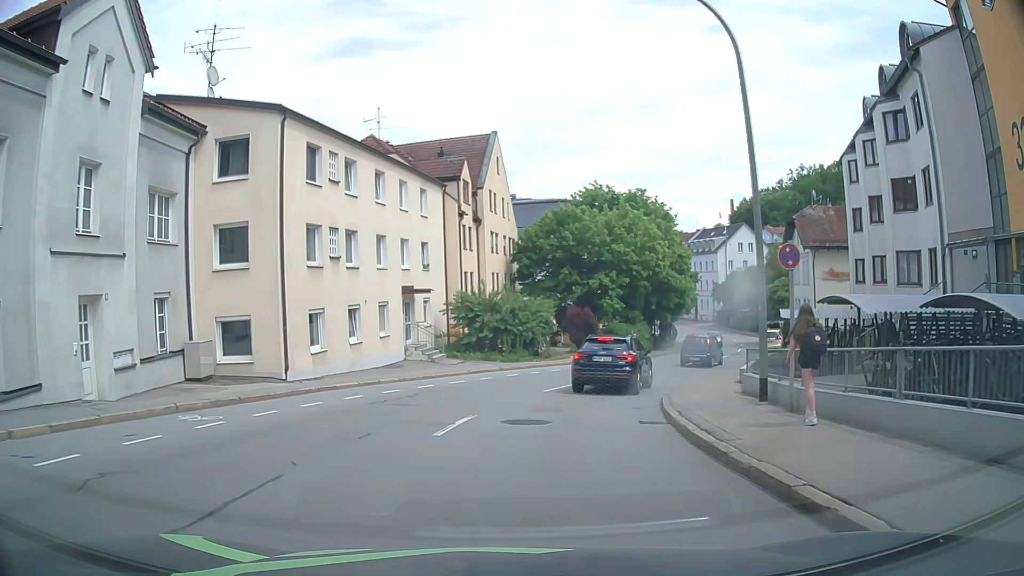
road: tertiary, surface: asphalt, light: Day
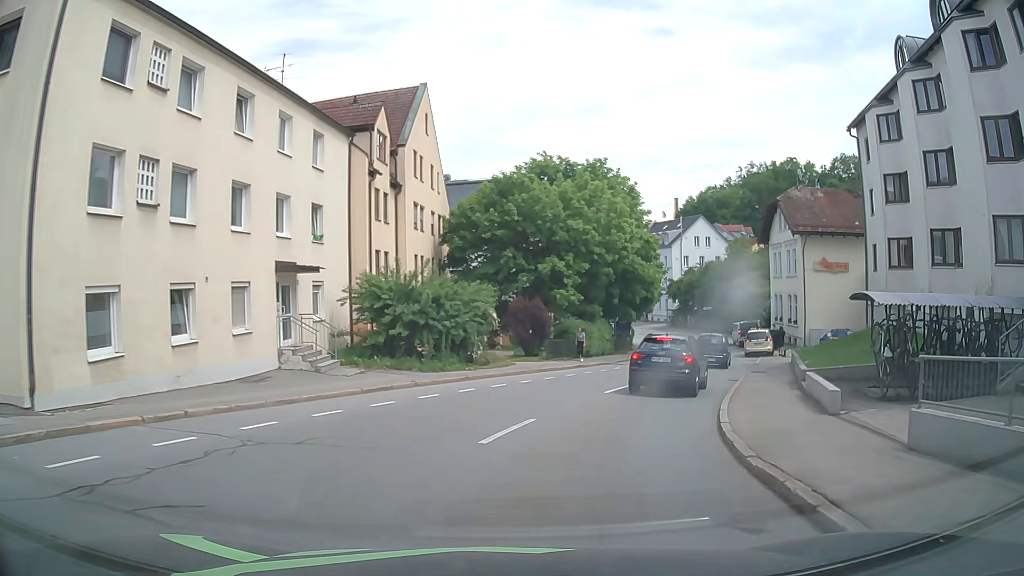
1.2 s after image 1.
(+0.2, +9.6) m; +5°
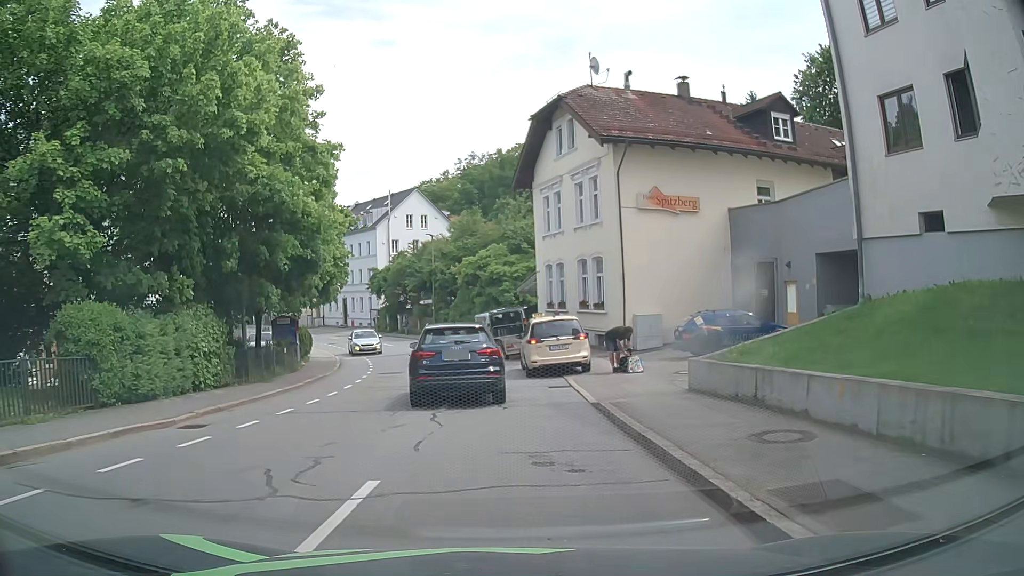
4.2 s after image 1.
(+5.3, +22.2) m; +24°
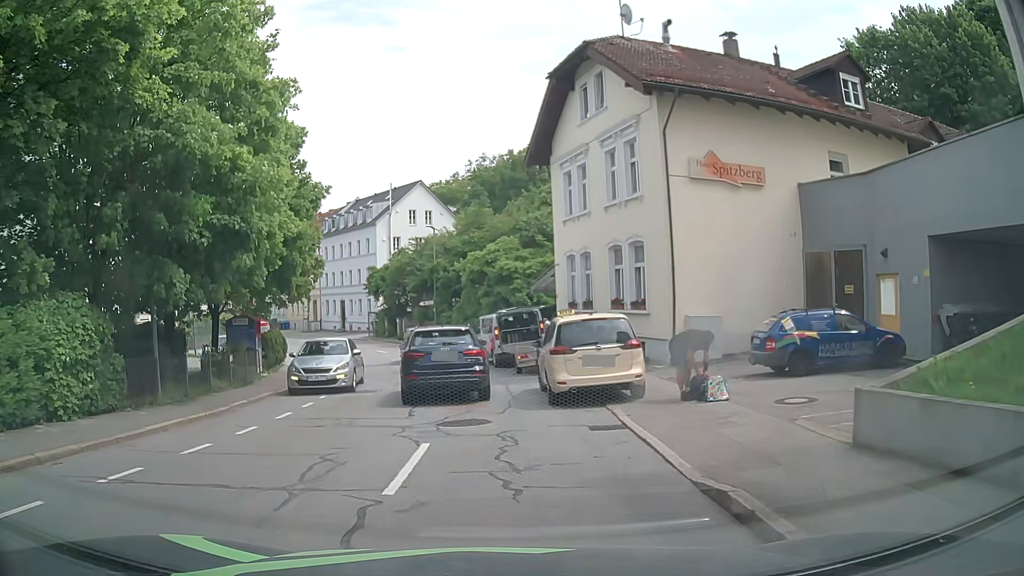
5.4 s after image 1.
(0.0, +6.3) m; -1°
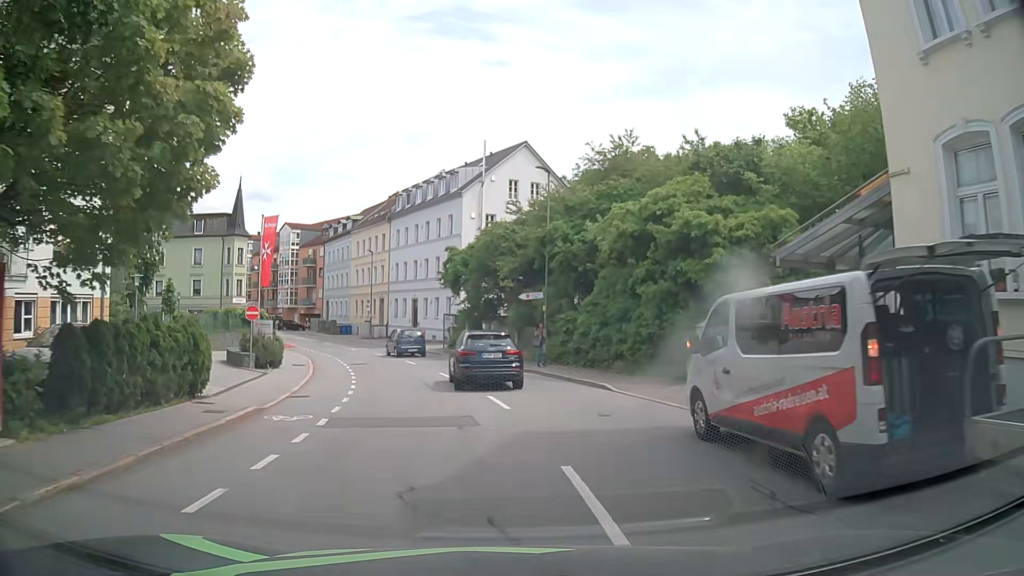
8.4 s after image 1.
(-2.3, +19.6) m; -9°
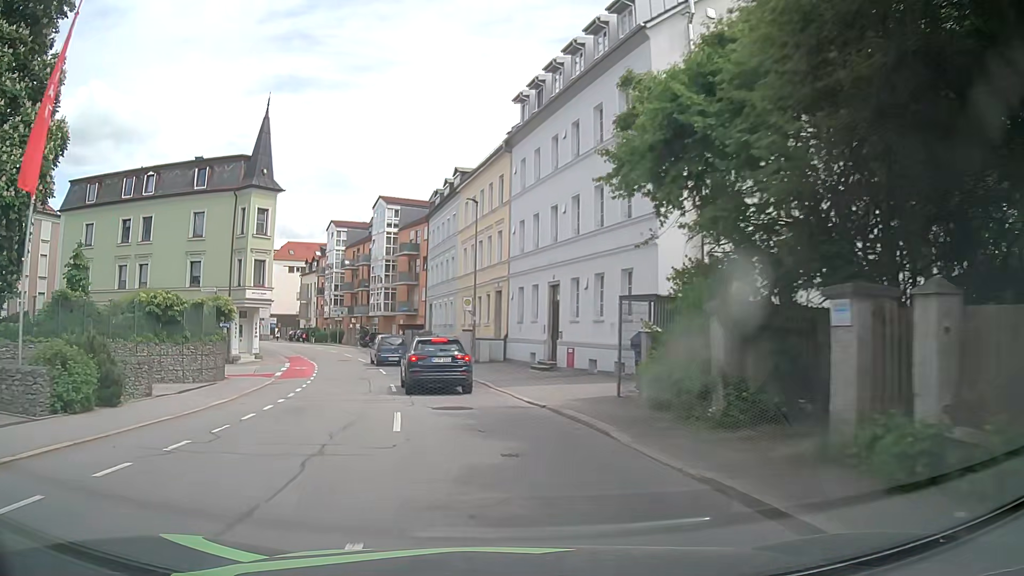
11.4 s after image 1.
(-1.9, +30.0) m; -11°
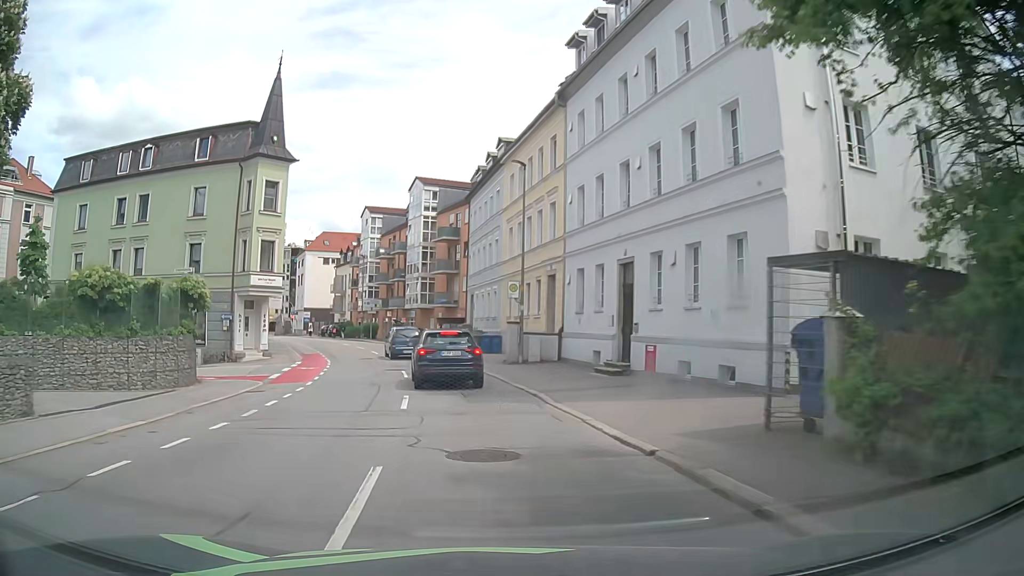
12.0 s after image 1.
(-0.3, +6.5) m; -4°
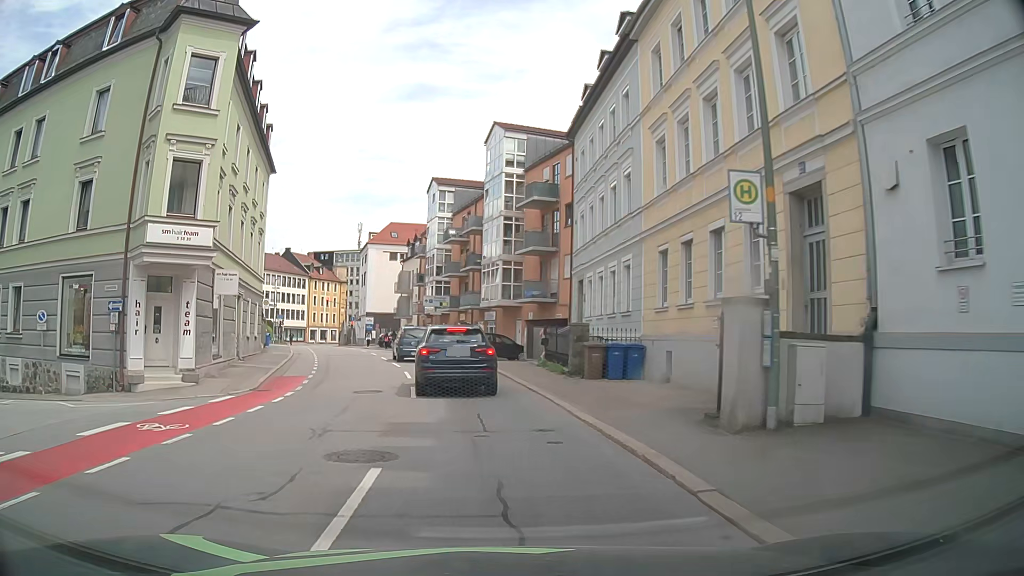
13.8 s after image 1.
(-1.5, +18.3) m; -9°
